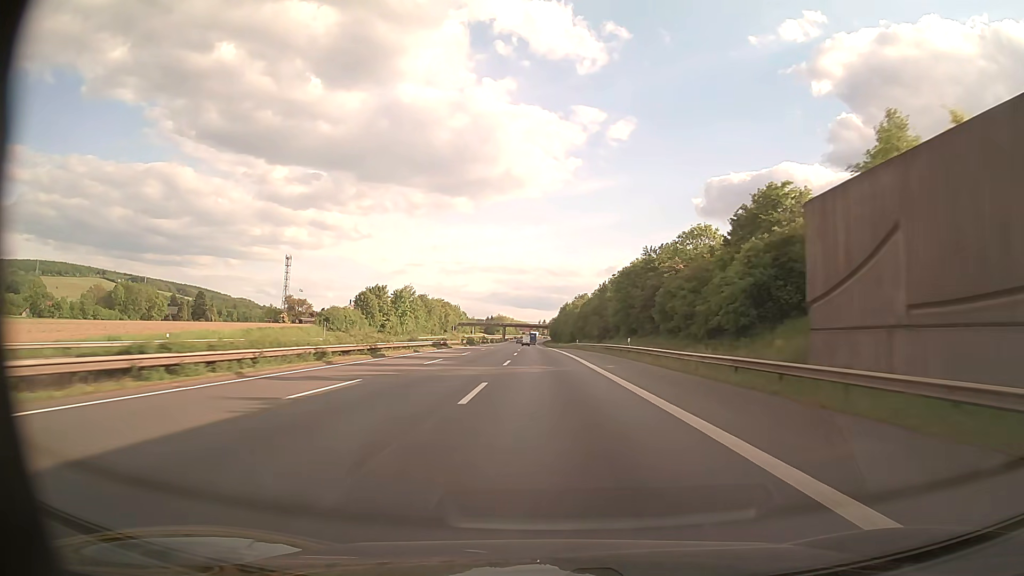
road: motorway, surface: asphalt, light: Day
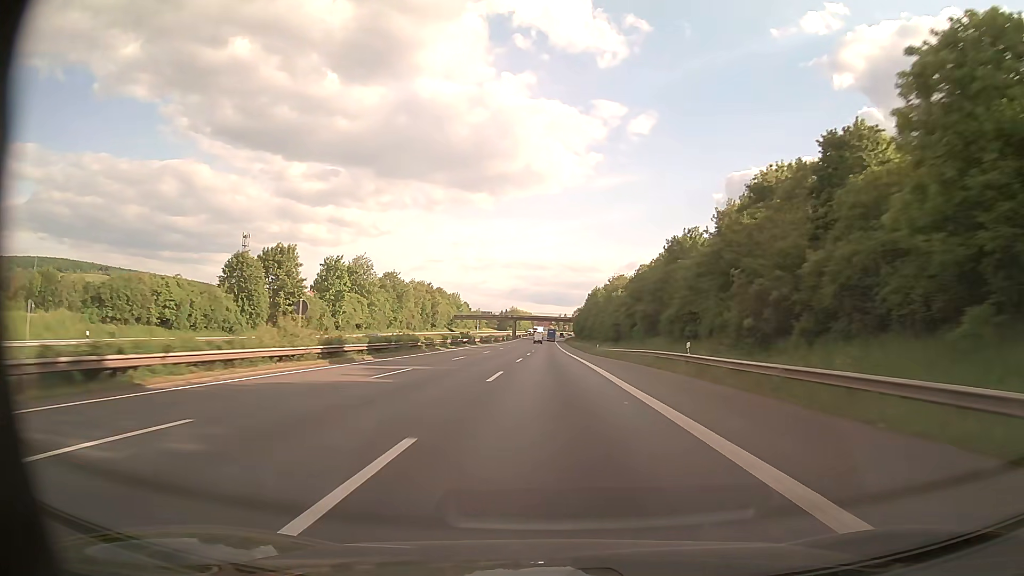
(-1.0, +64.5) m; -2°
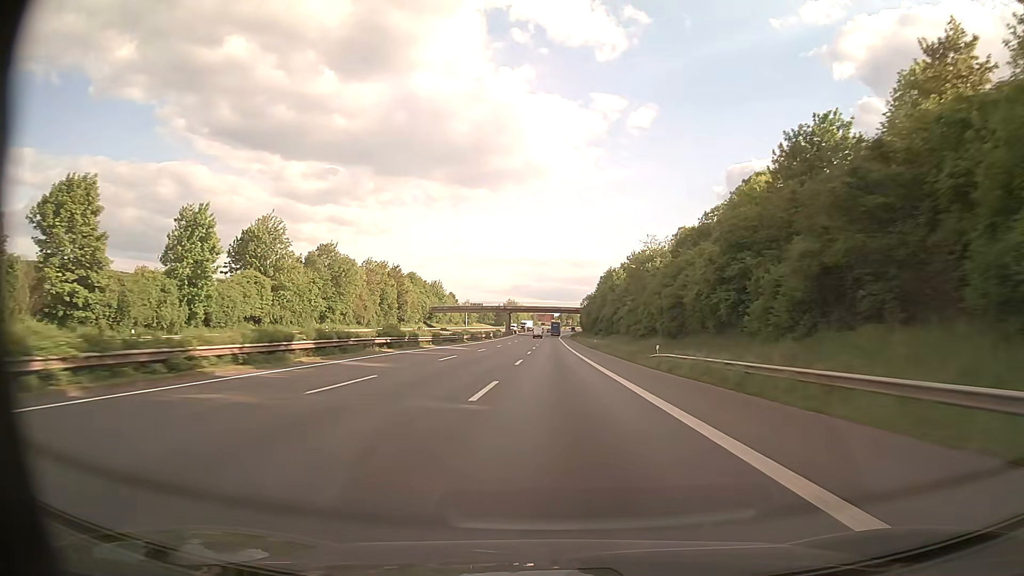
(-0.1, +42.9) m; 0°
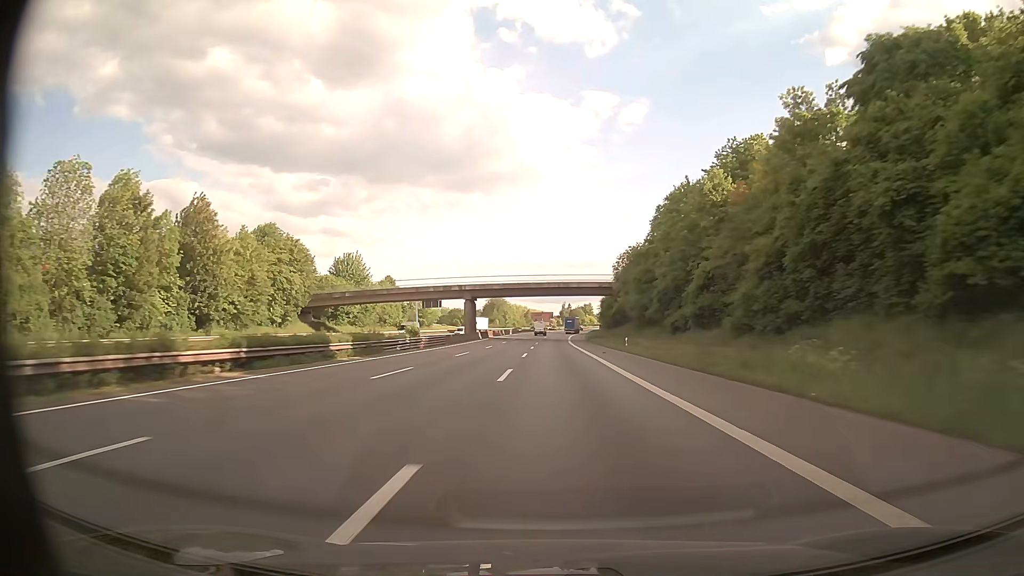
(0.0, +85.0) m; 0°
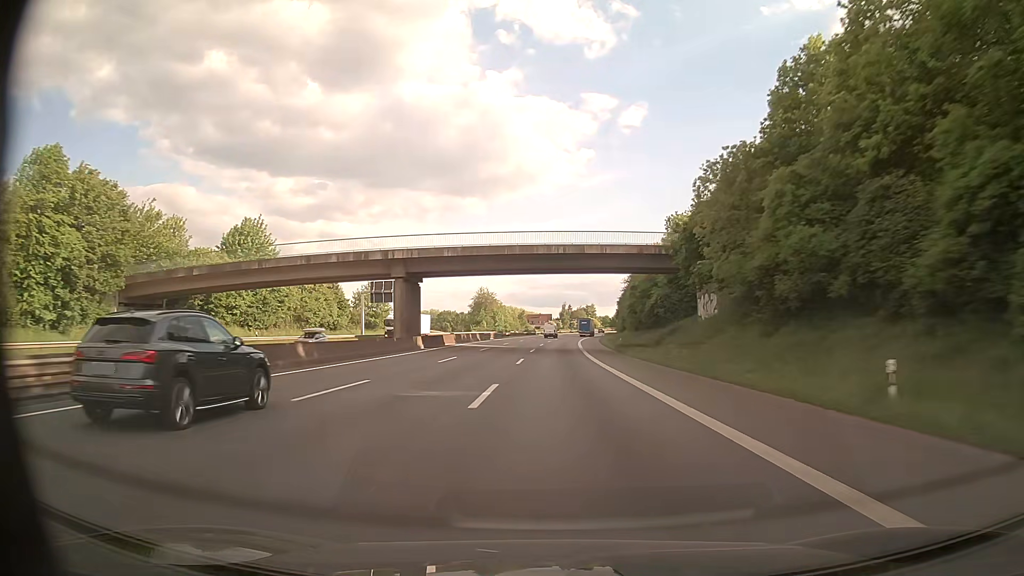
(+0.2, +41.9) m; 0°
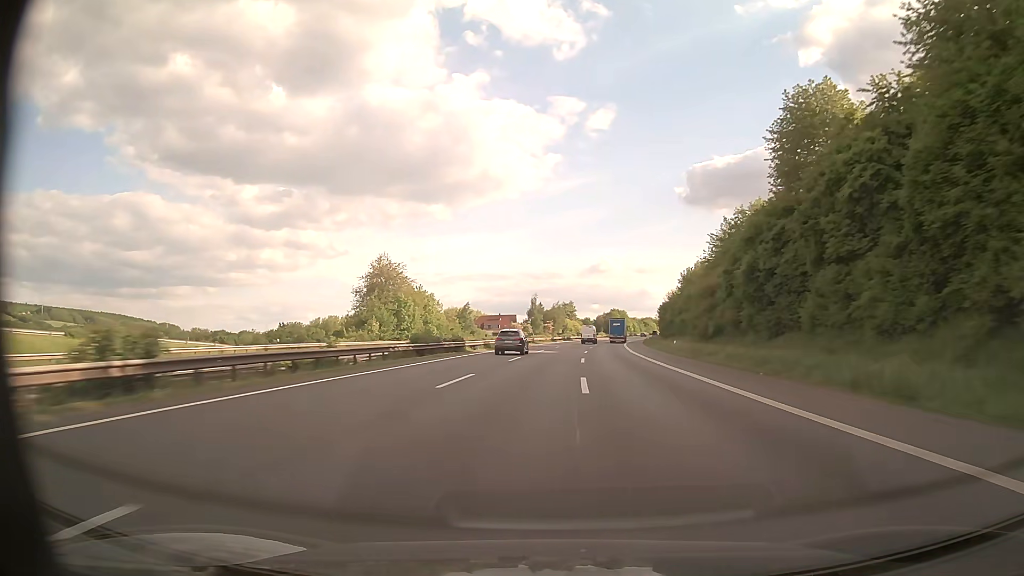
(+0.6, +104.6) m; +3°
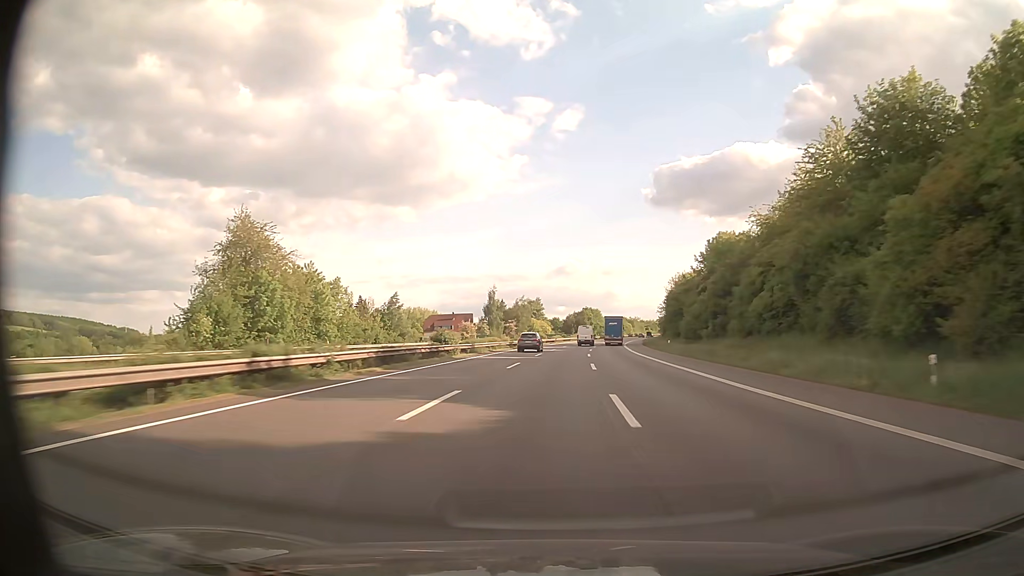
(+1.0, +42.1) m; +3°
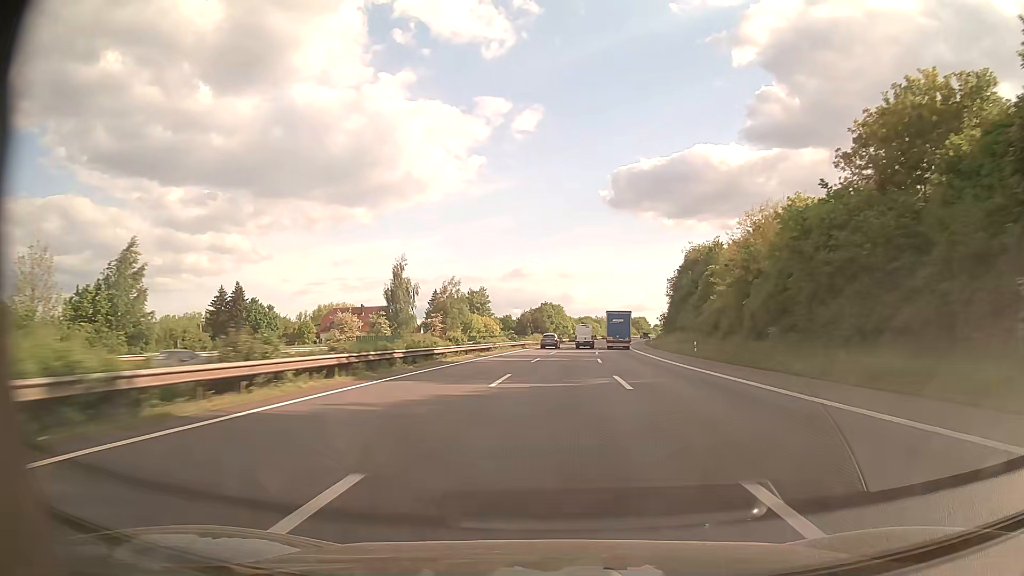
(+2.2, +63.7) m; +4°
(0, +10) (0, +20) (0, +30) (0, +40) (+1, +50) (+1, +60) (+2, +70) (+2, +80) (+3, +90) (+4, +100) m
